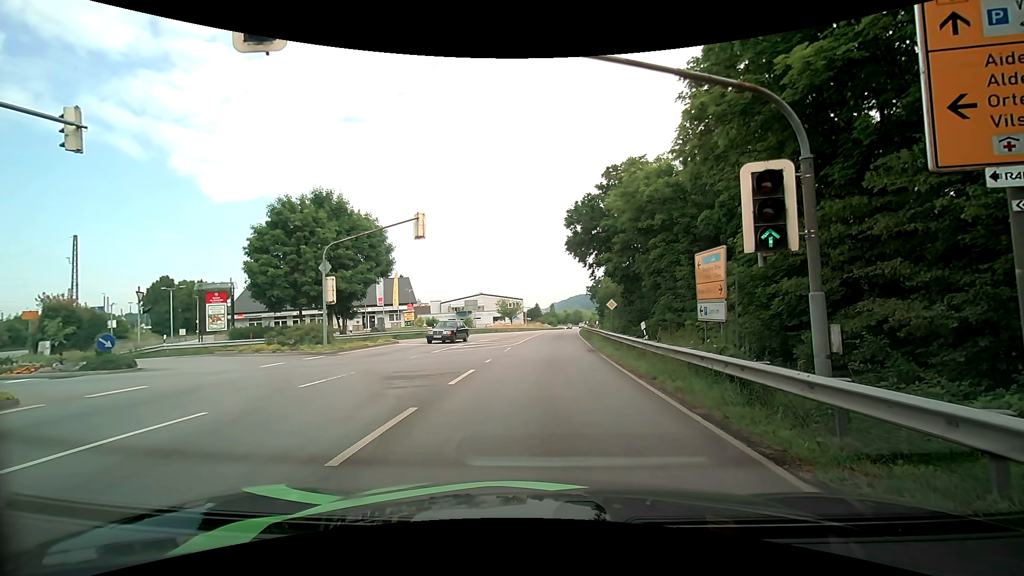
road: primary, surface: asphalt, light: Day
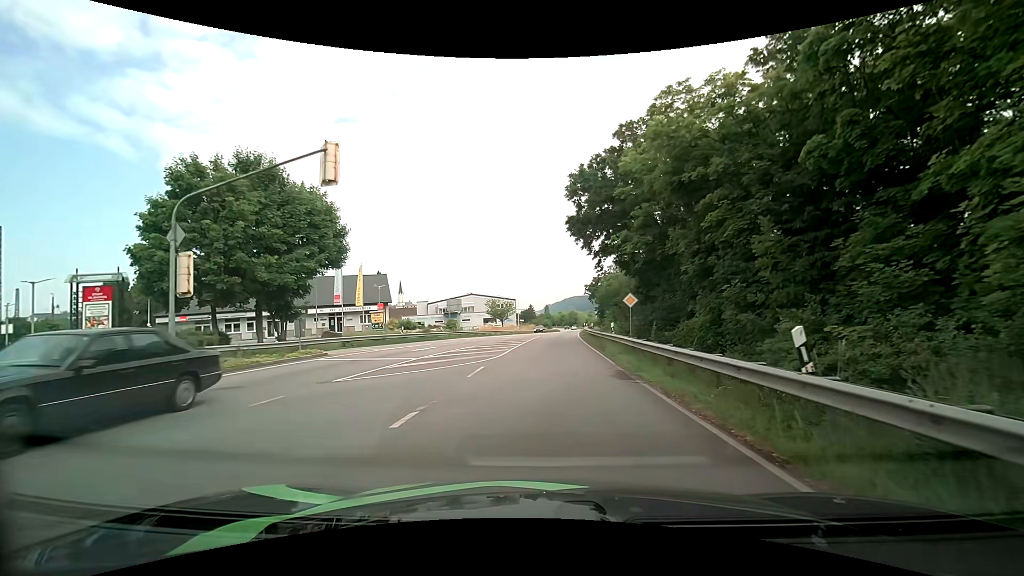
(+0.1, +10.5) m; +1°
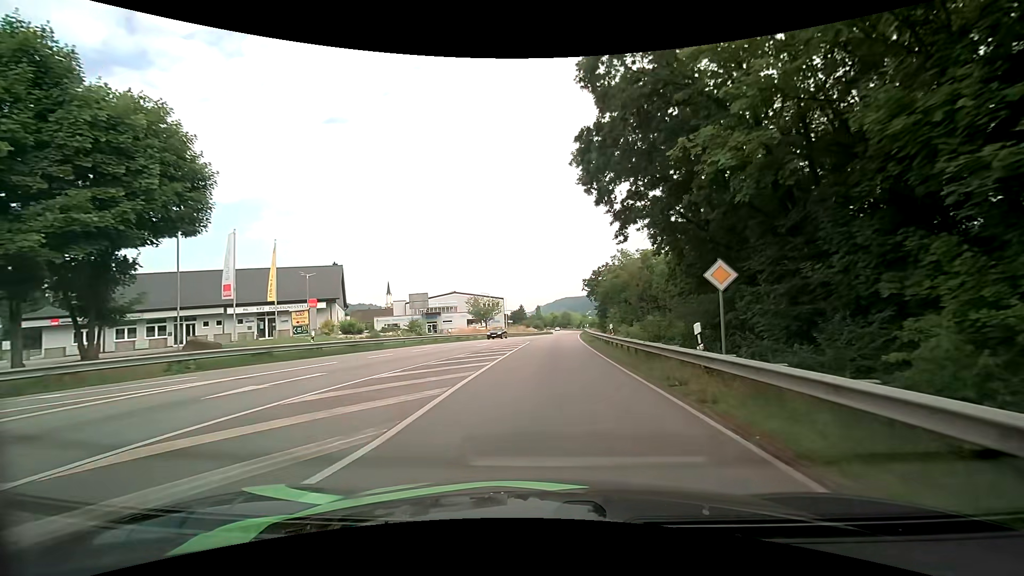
(+0.2, +15.2) m; +1°
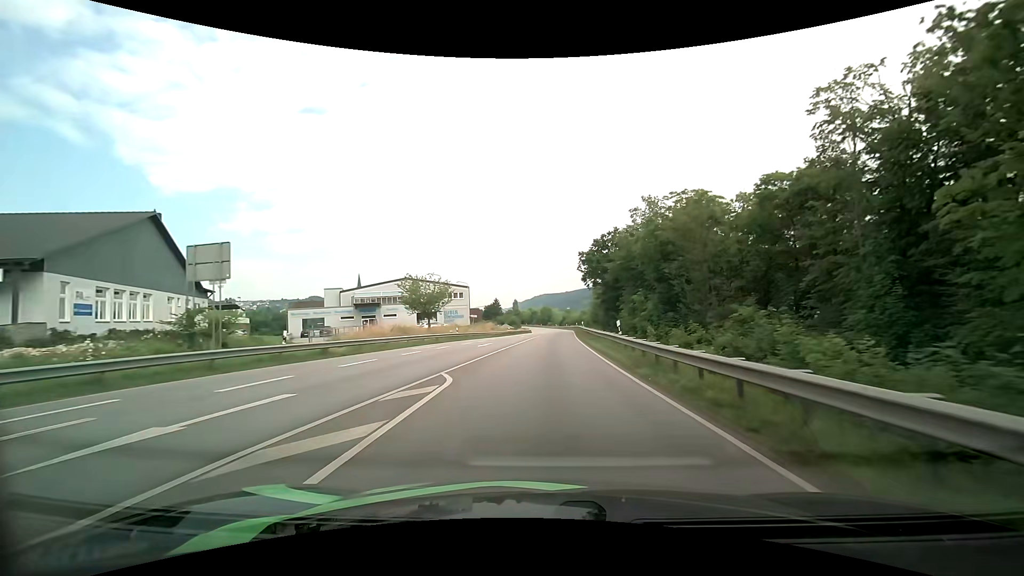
(+0.5, +29.9) m; +2°
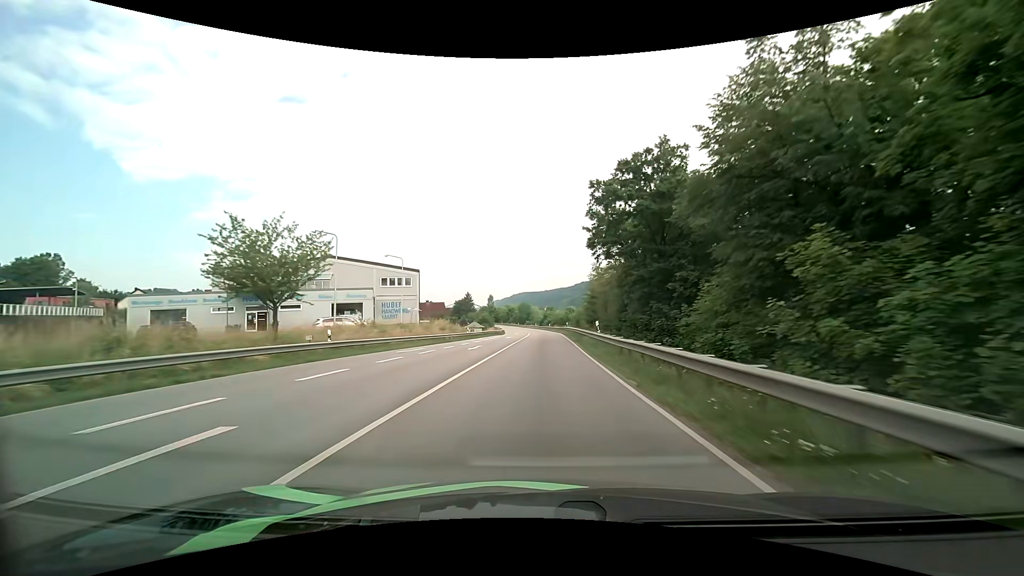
(+0.8, +28.0) m; +3°
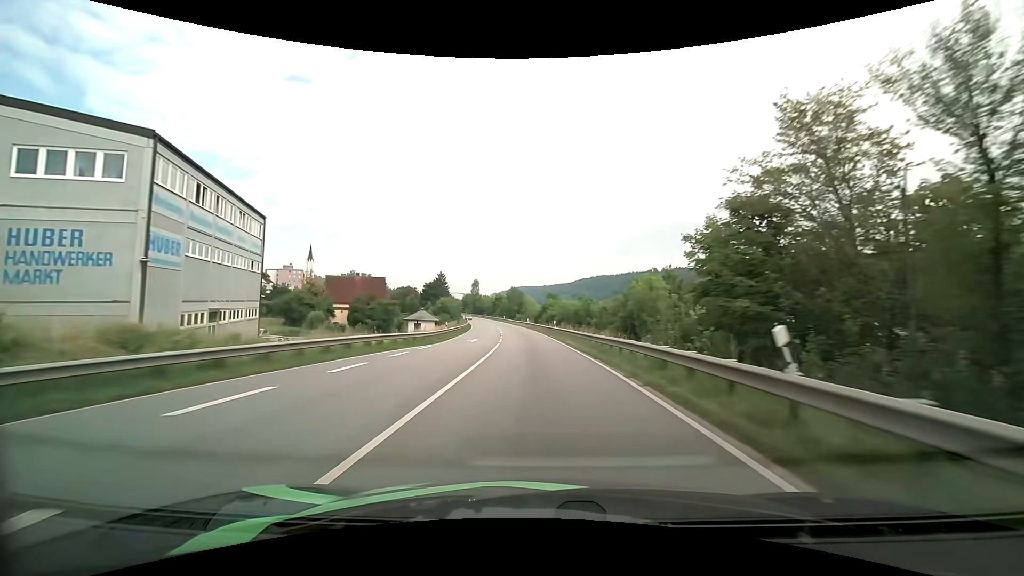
(+0.5, +53.2) m; 0°
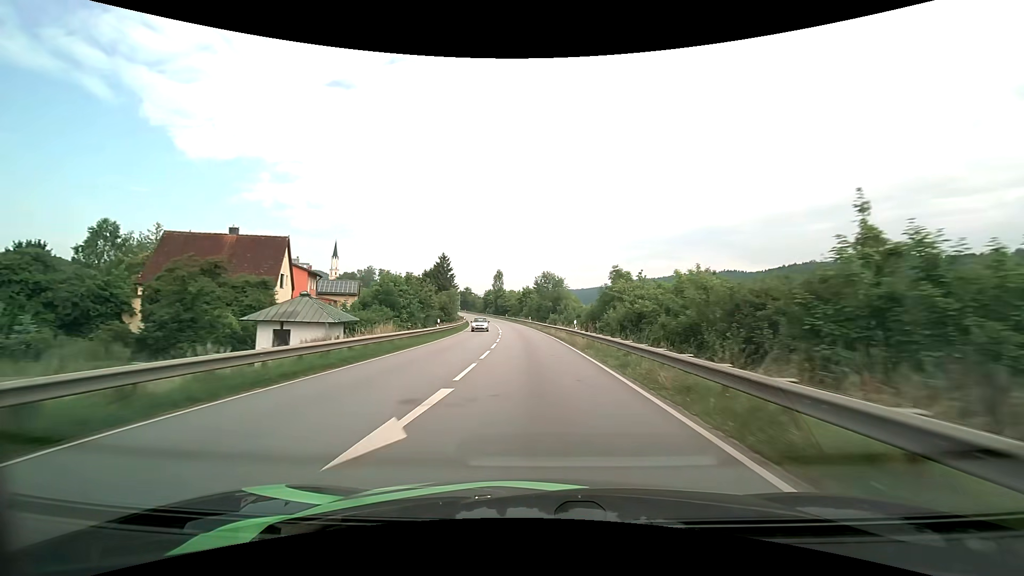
(-1.3, +46.1) m; -4°
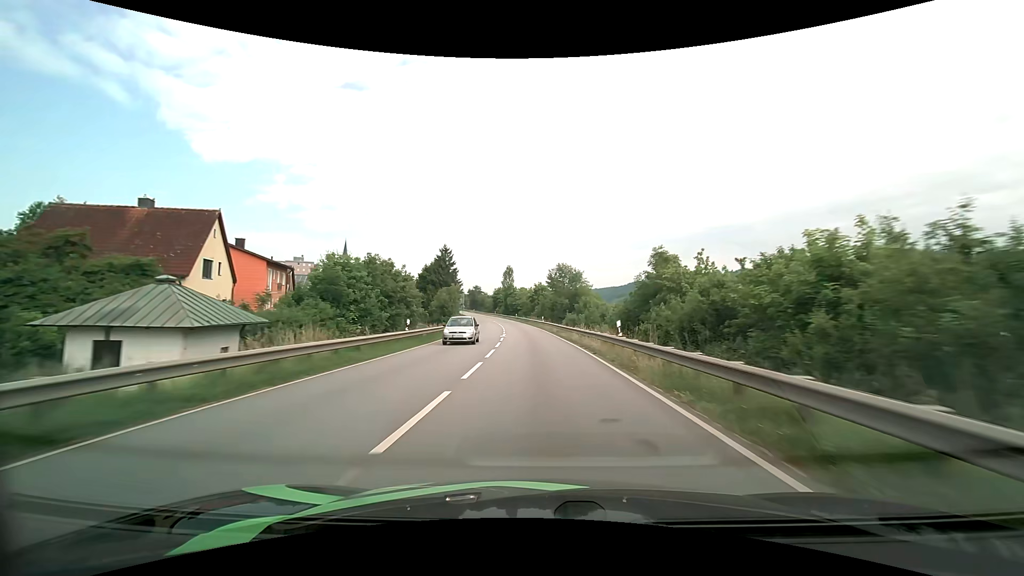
(-0.2, +12.1) m; -1°
(0, +10) (0, +20) (-1, +30) (-1, +40) (-2, +50) (-3, +60) (-4, +70) (-5, +80) (-6, +90) (-8, +100) m
